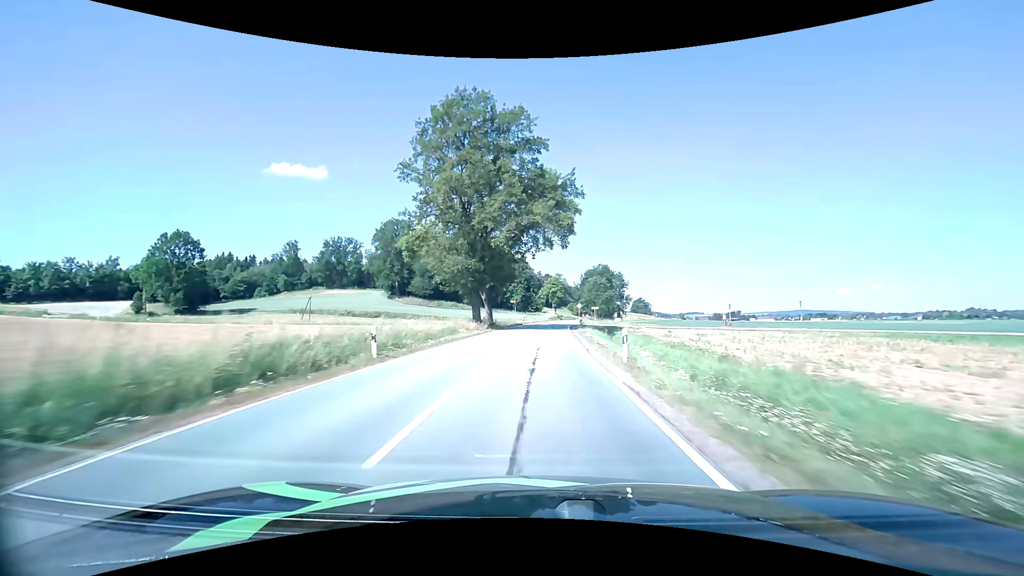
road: secondary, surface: asphalt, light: Day
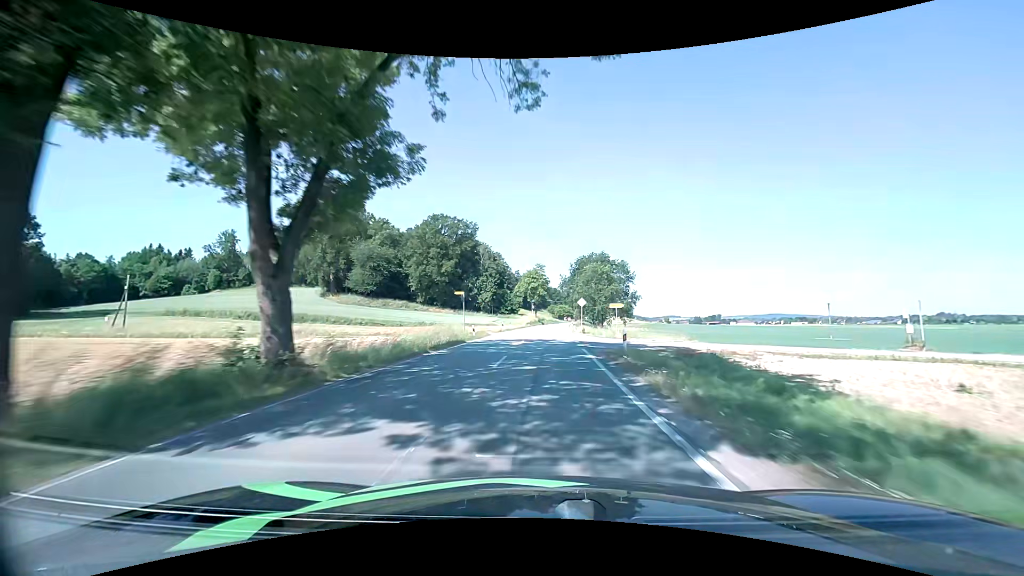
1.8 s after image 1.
(+0.7, +37.3) m; +2°
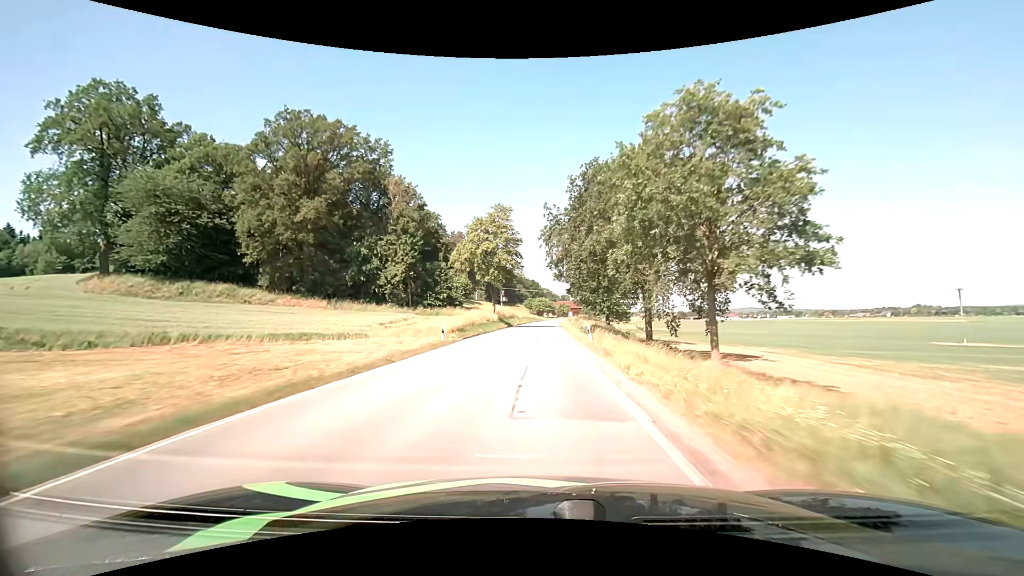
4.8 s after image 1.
(+2.1, +62.8) m; +3°
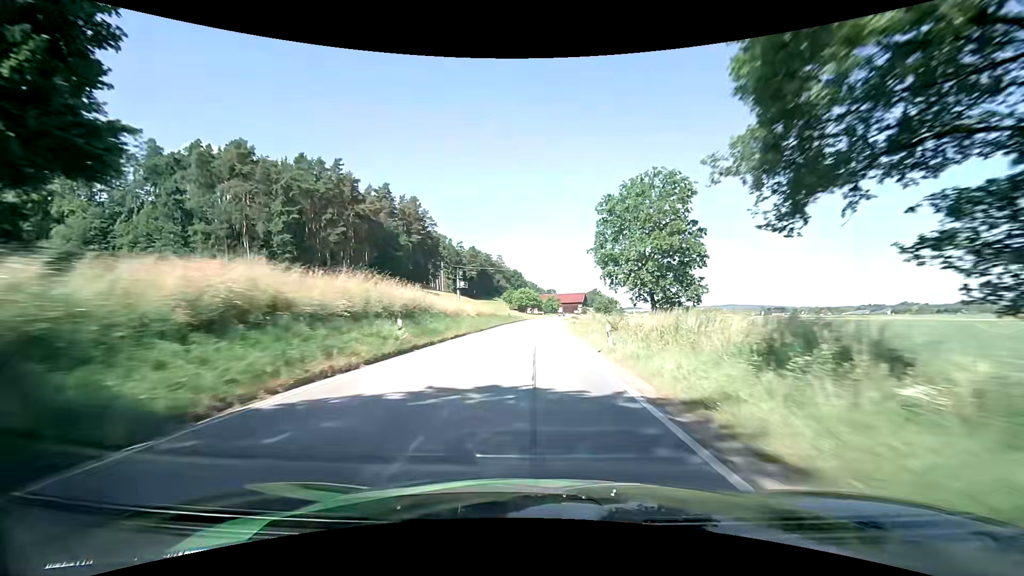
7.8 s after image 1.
(+0.8, +63.6) m; +2°
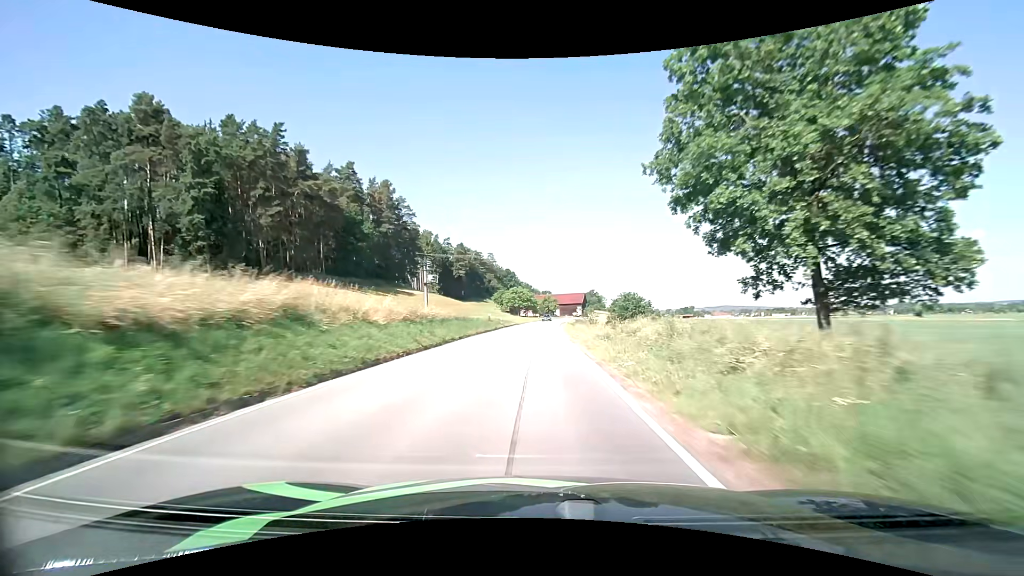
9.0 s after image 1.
(+0.2, +25.0) m; 0°
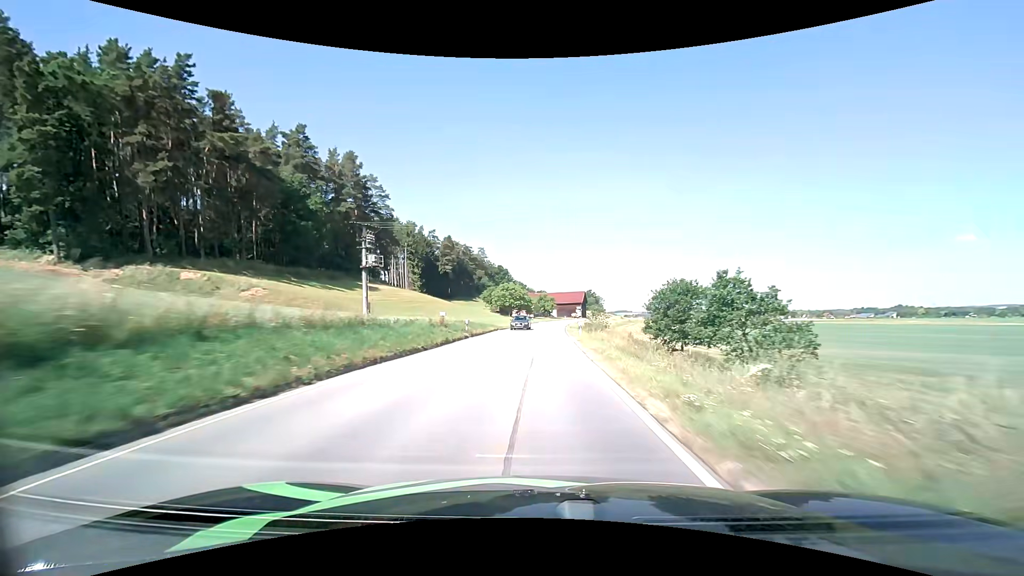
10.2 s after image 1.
(+0.1, +25.0) m; +1°
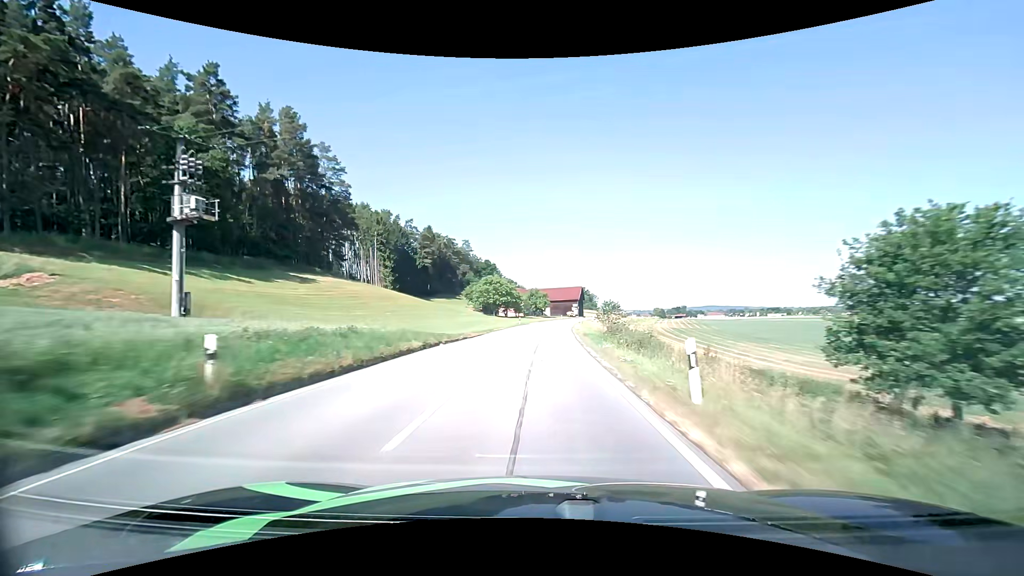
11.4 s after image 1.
(+0.2, +25.5) m; +1°
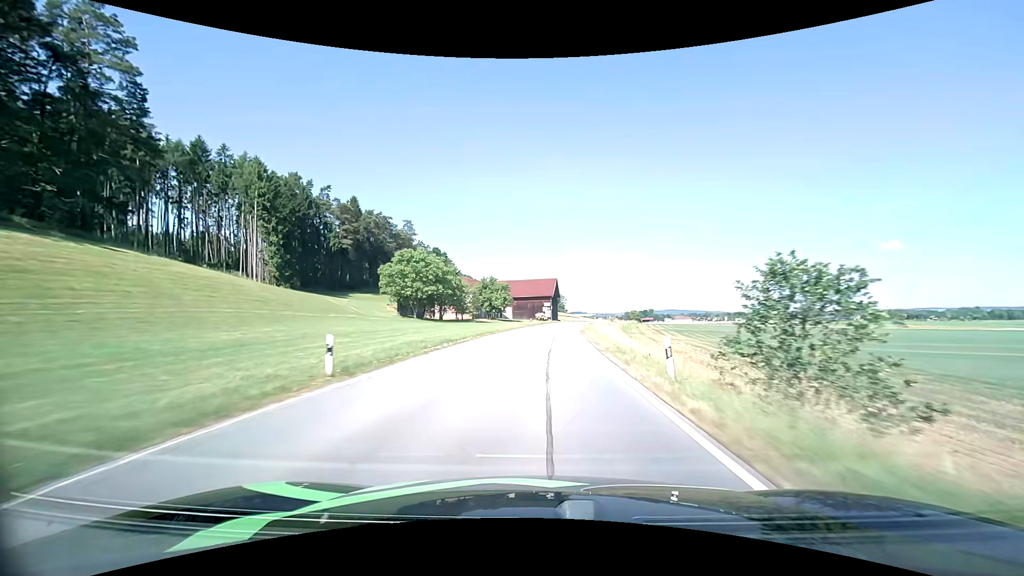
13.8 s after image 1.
(+1.4, +51.8) m; +4°
(0, +10) (0, +20) (+1, +30) (+1, +40) (+2, +50) (+3, +60) (+4, +70) (+6, +80) (+7, +90) (+8, +100) m
